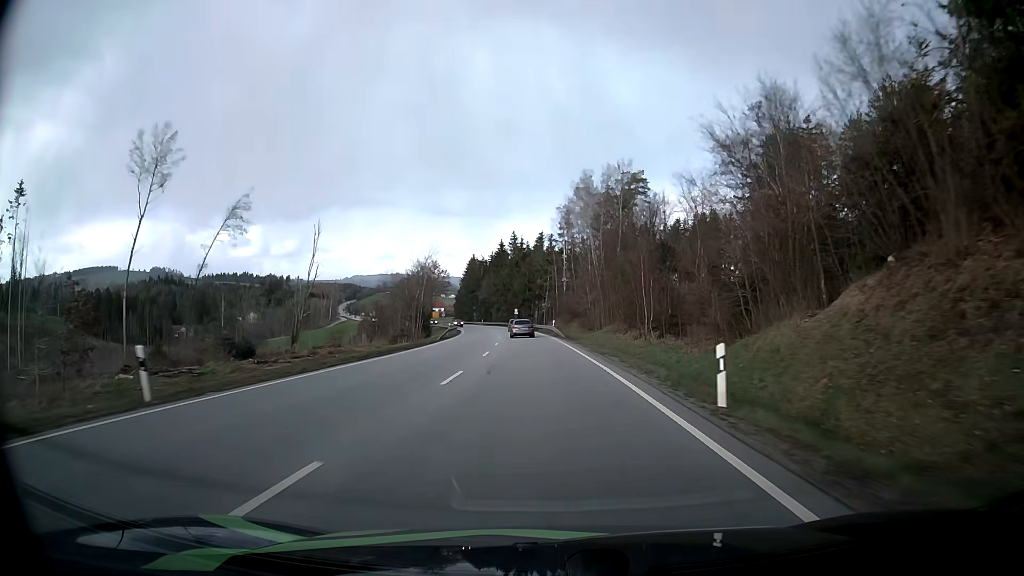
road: primary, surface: asphalt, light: Day
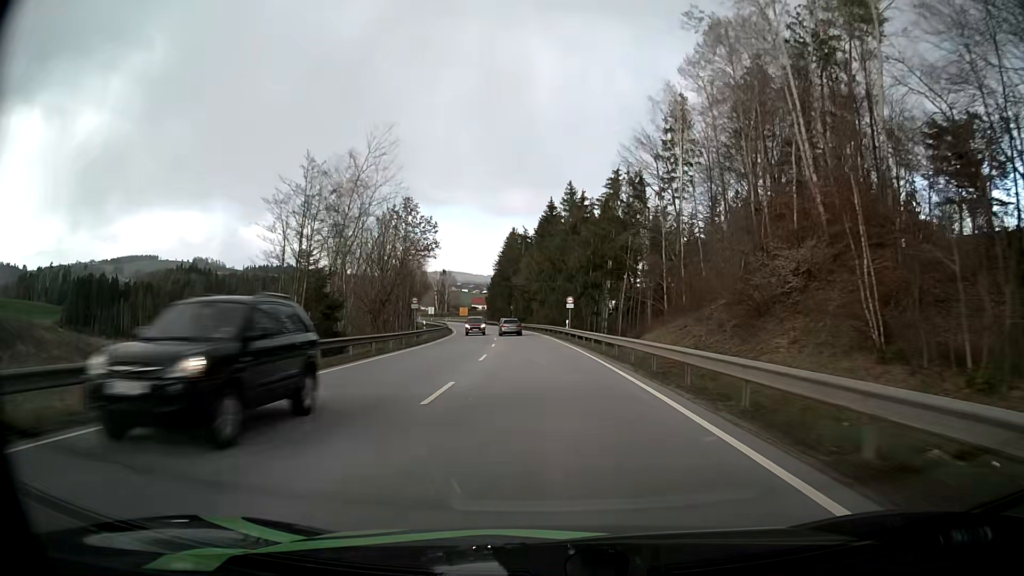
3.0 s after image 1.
(-2.5, +63.9) m; -5°
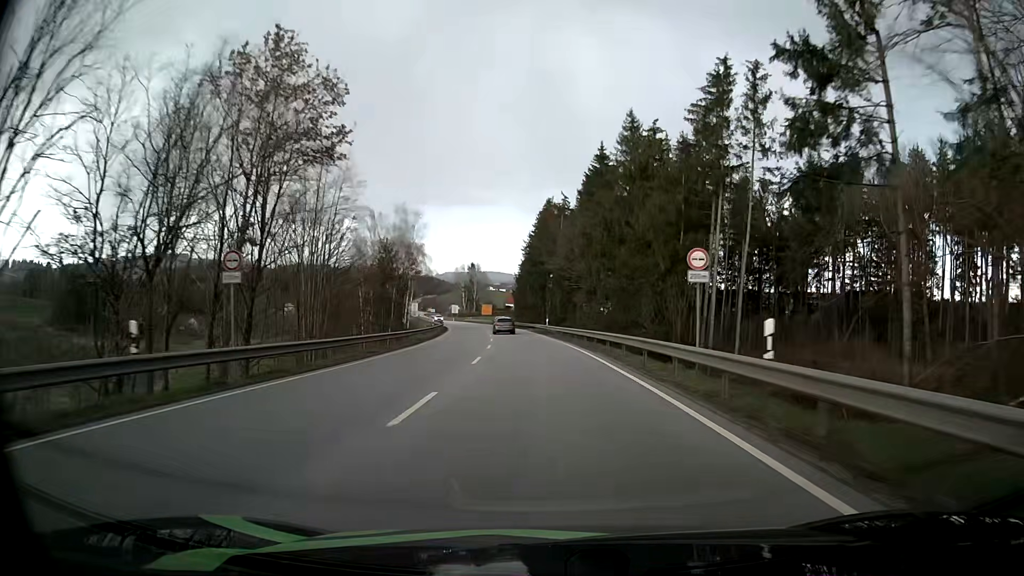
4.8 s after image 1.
(-1.2, +38.7) m; -3°
(0, +10) (0, +20) (-1, +30) (-2, +40) (-2, +50) (-3, +60) (-4, +70) (-6, +80) (-7, +90) (-9, +99) m
